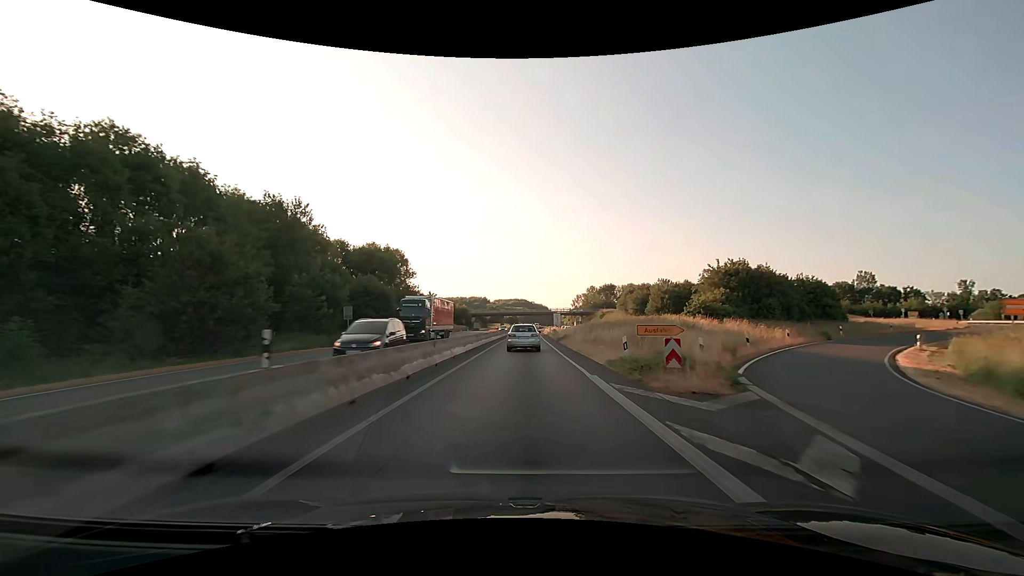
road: trunk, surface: asphalt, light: Day
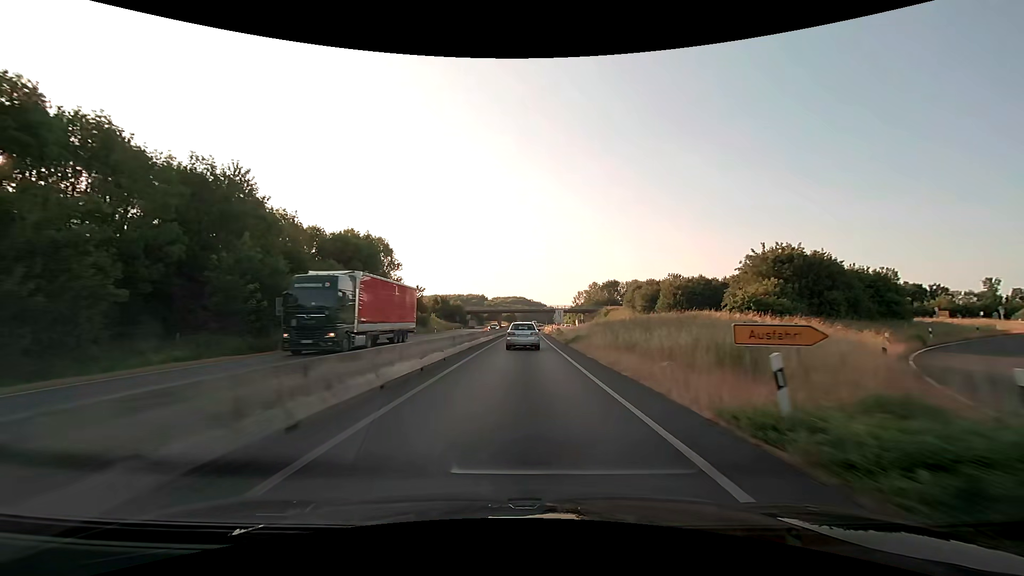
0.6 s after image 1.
(0.0, +10.3) m; 0°
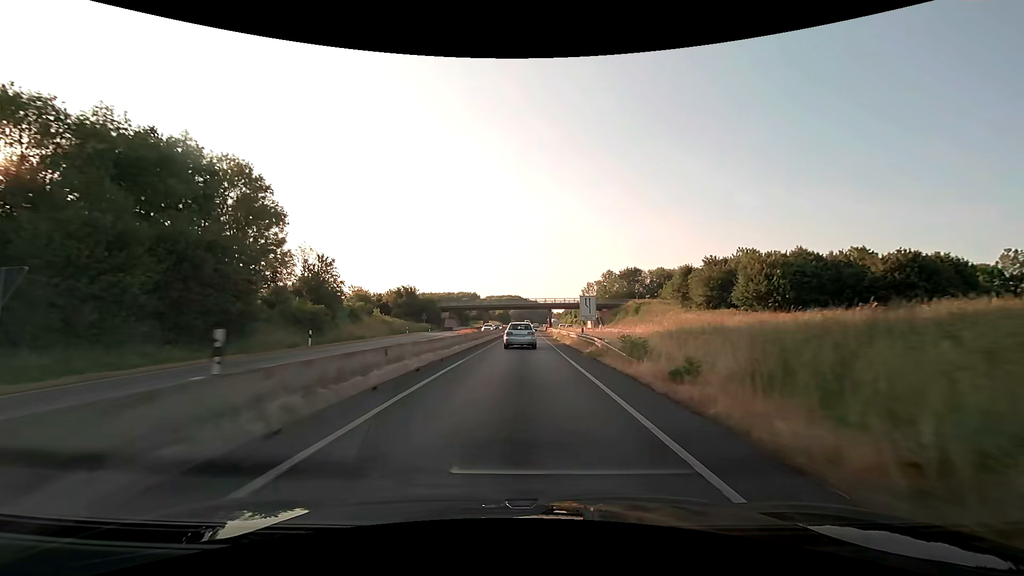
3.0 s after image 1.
(+0.2, +40.7) m; 0°
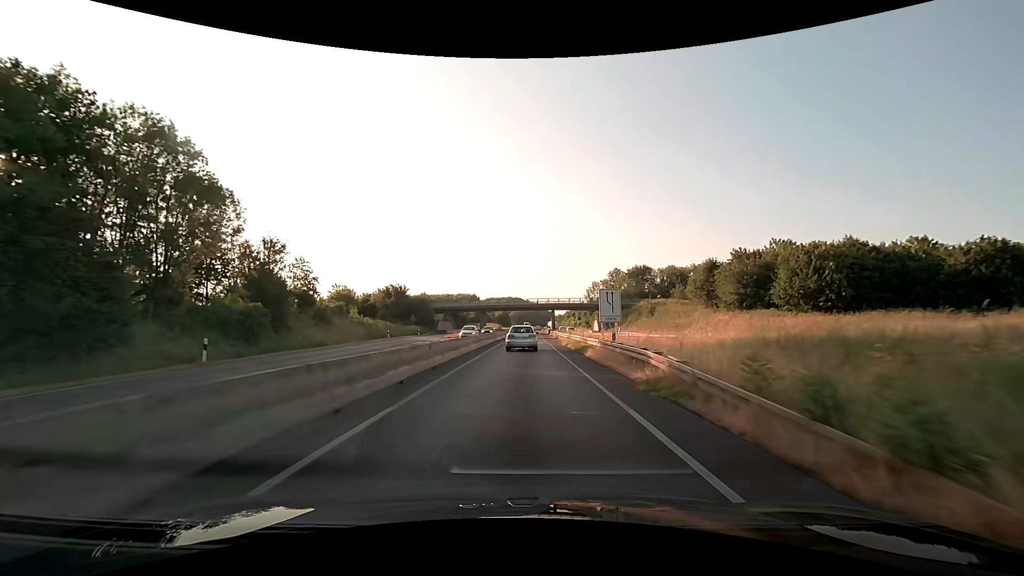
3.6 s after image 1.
(0.0, +10.2) m; 0°
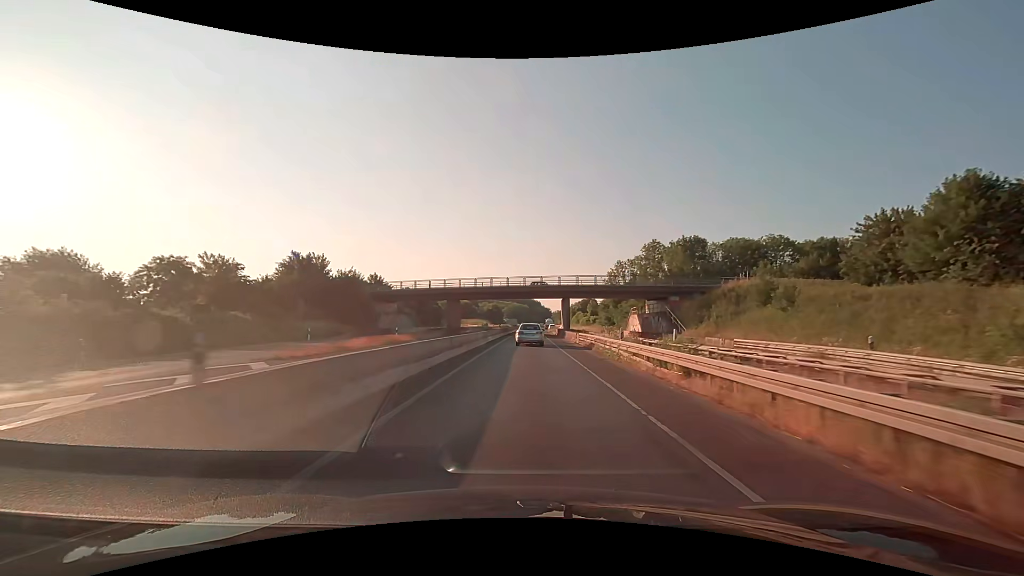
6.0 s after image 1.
(+0.1, +42.1) m; +1°
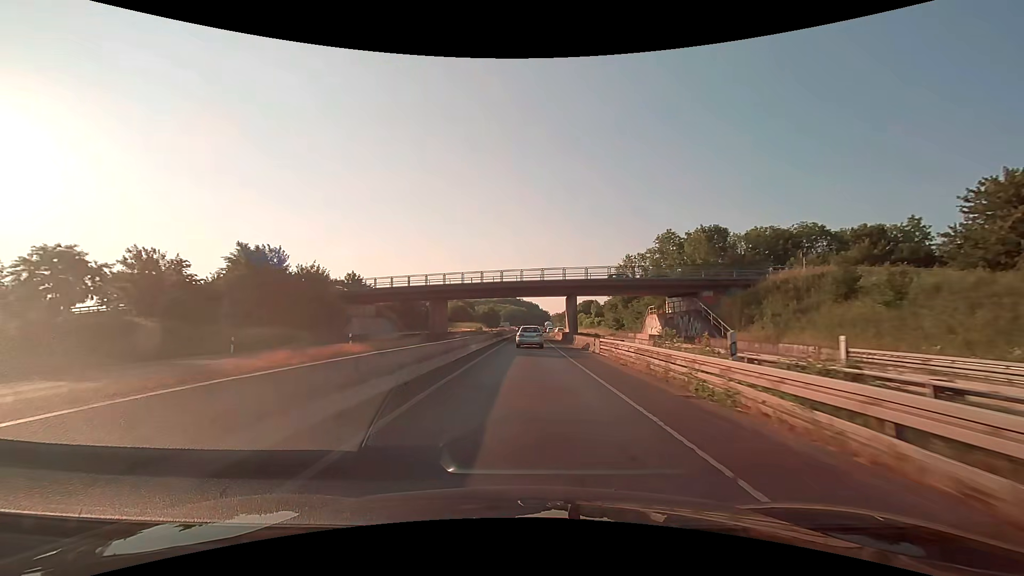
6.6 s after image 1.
(0.0, +11.0) m; 0°
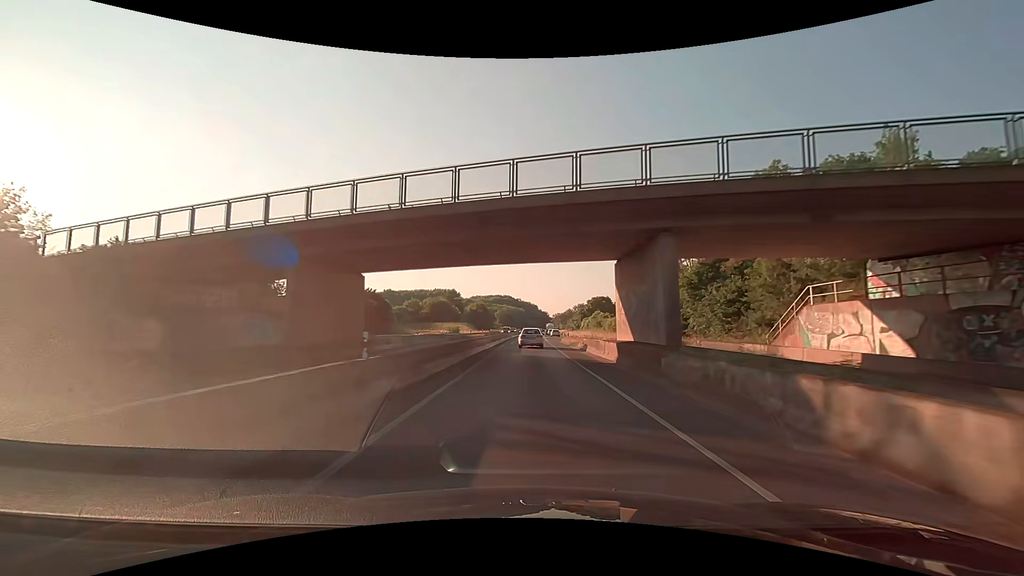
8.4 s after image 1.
(+0.1, +34.3) m; 0°
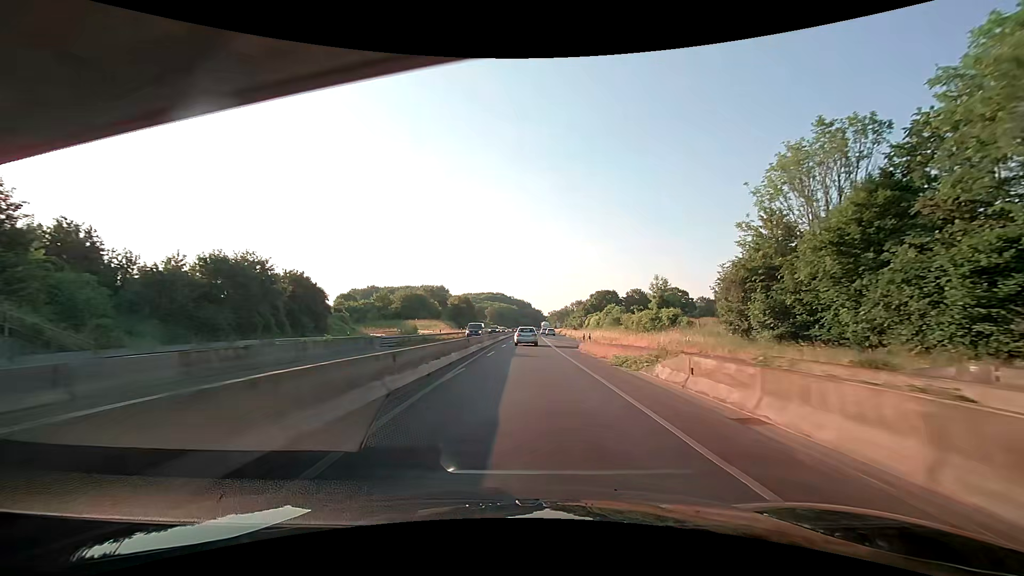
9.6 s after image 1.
(0.0, +24.1) m; +1°
(0, +10) (0, +20) (0, +30) (0, +40) (0, +50) (0, +60) (0, +70) (0, +80) (0, +90) (0, +100) m
